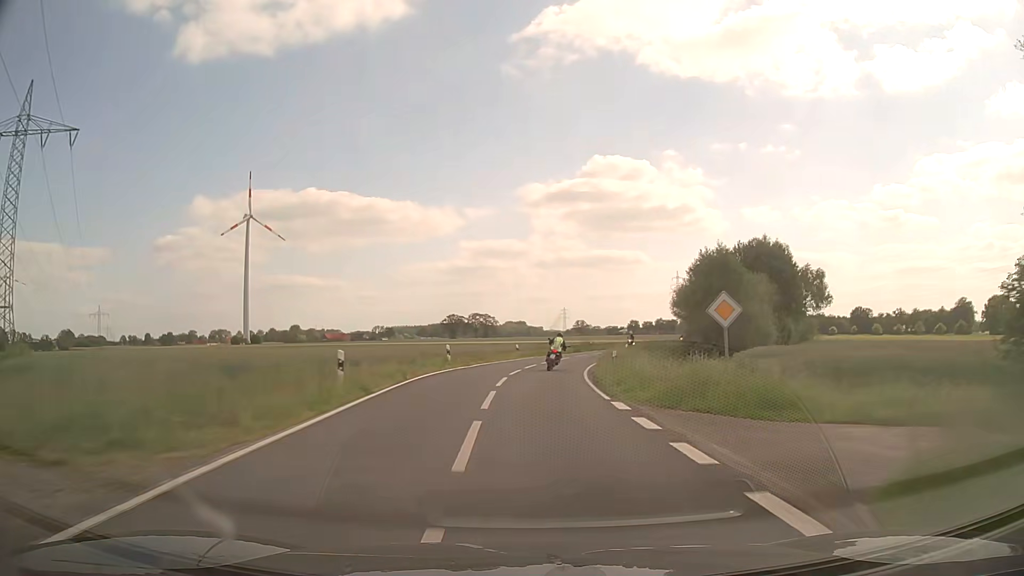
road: secondary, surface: asphalt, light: Day
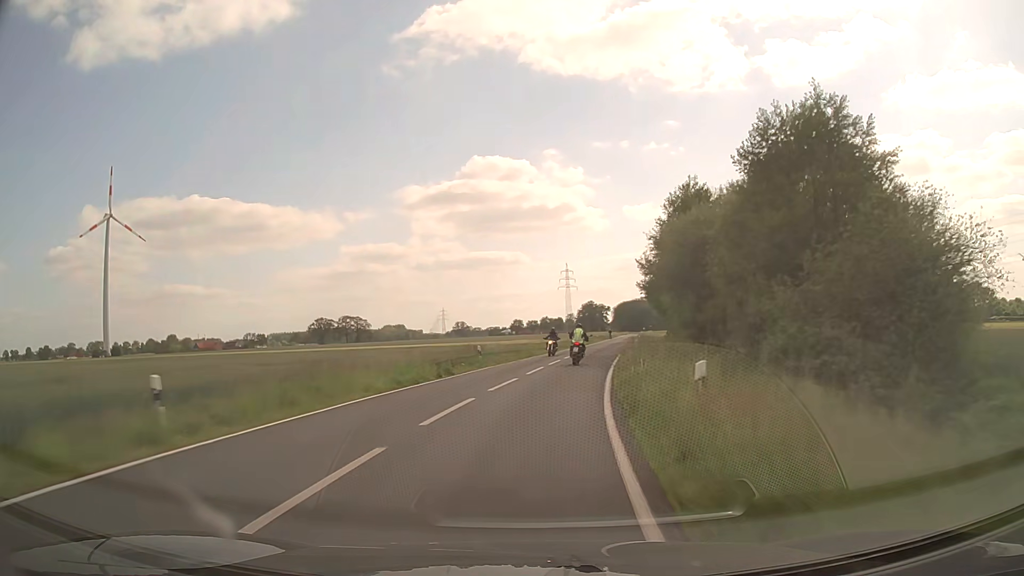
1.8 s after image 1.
(+3.0, +38.4) m; +10°
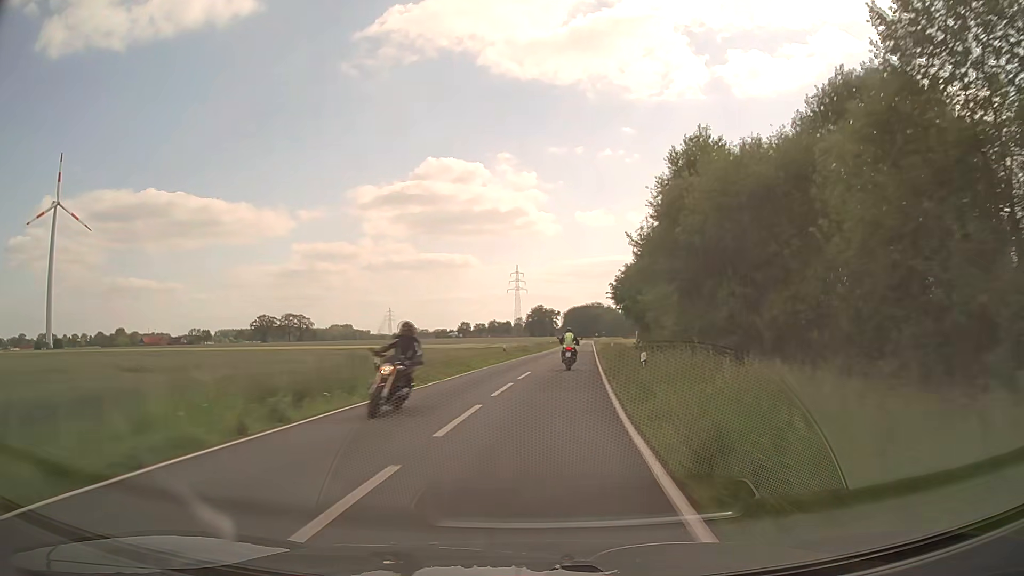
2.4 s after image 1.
(+0.3, +13.0) m; +4°
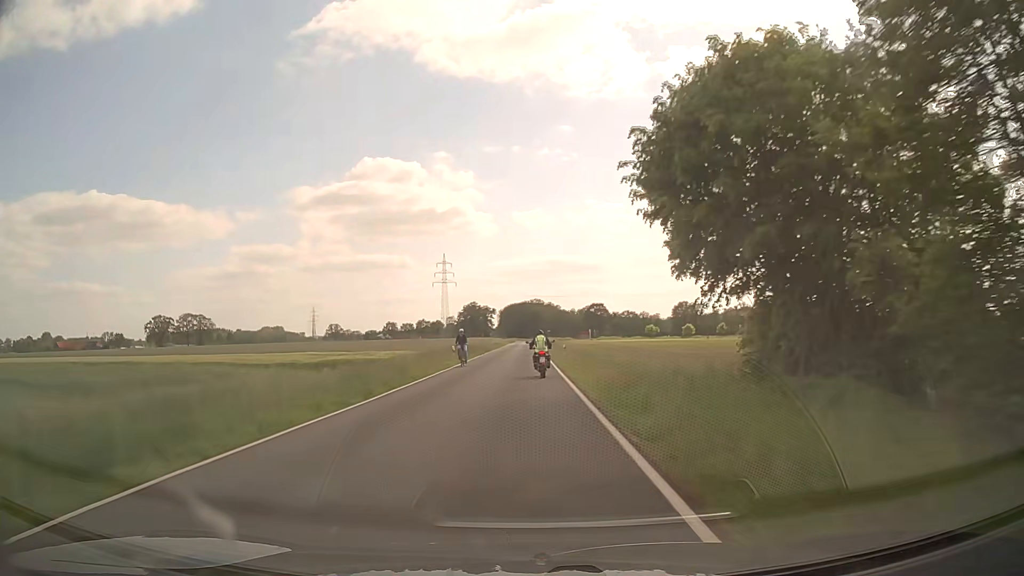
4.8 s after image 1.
(+4.3, +52.5) m; +6°
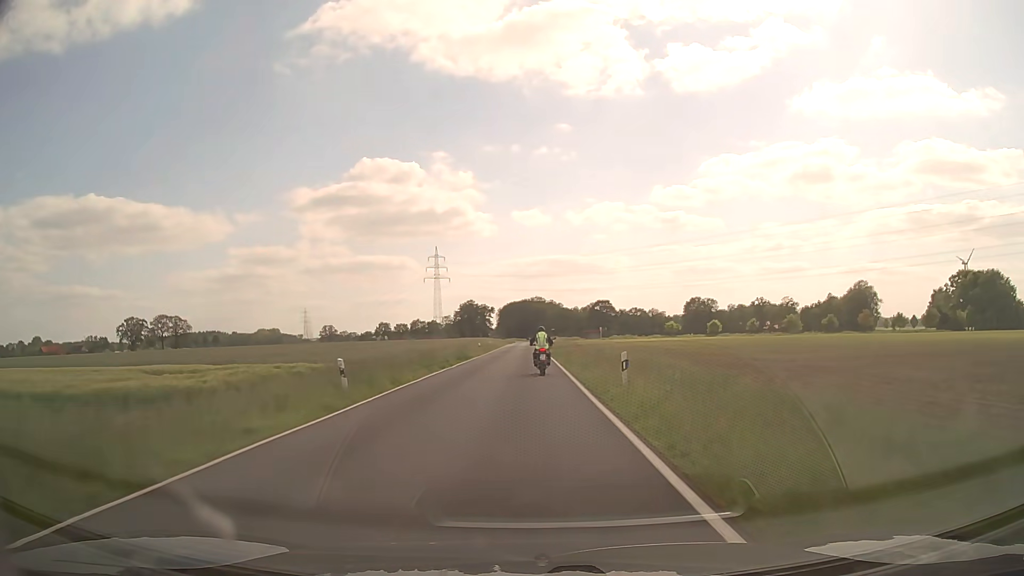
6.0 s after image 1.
(-0.1, +26.5) m; 0°
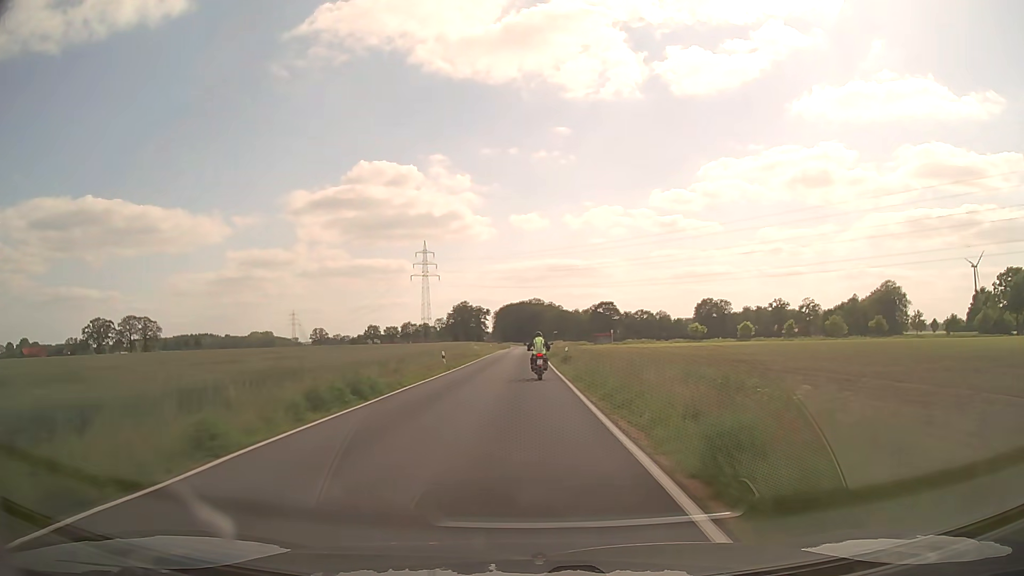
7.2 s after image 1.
(+0.1, +26.7) m; 0°
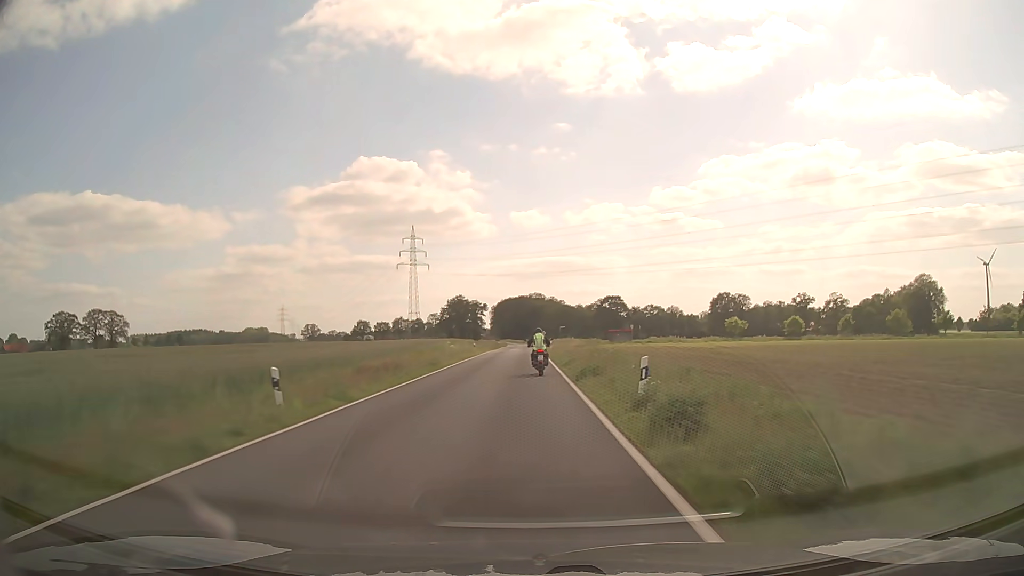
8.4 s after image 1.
(0.0, +27.1) m; 0°
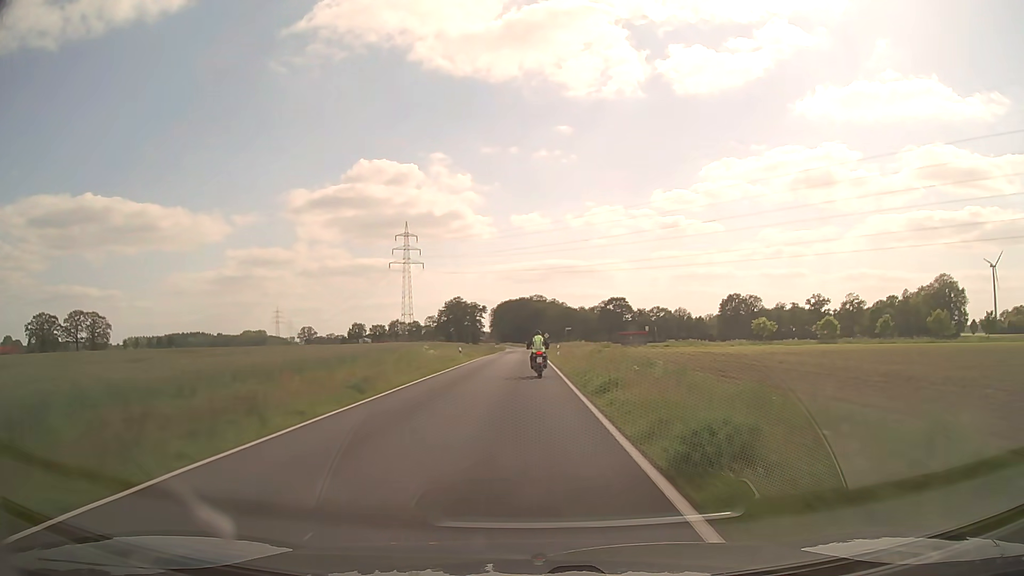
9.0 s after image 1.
(0.0, +13.7) m; 0°
(0, +10) (0, +20) (0, +30) (0, +40) (0, +50) (0, +60) (0, +70) (0, +80) (0, +90) (0, +100) m
